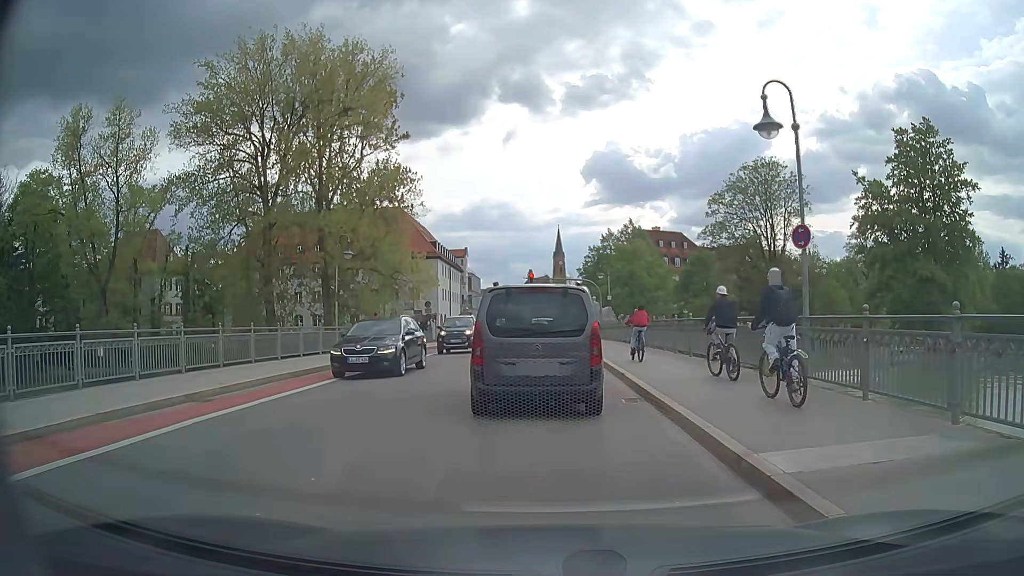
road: secondary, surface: asphalt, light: Day
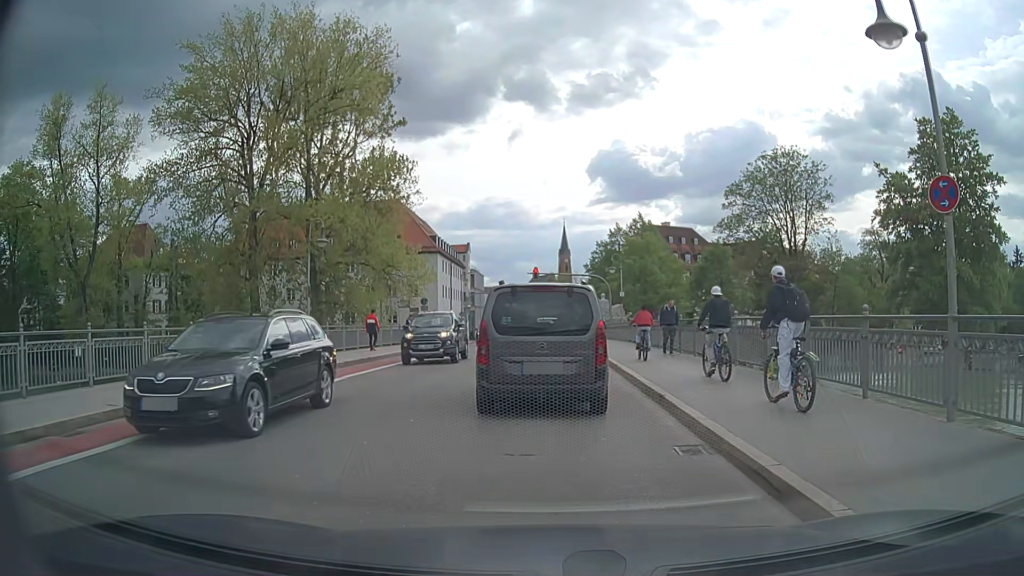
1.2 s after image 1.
(0.0, +4.3) m; 0°
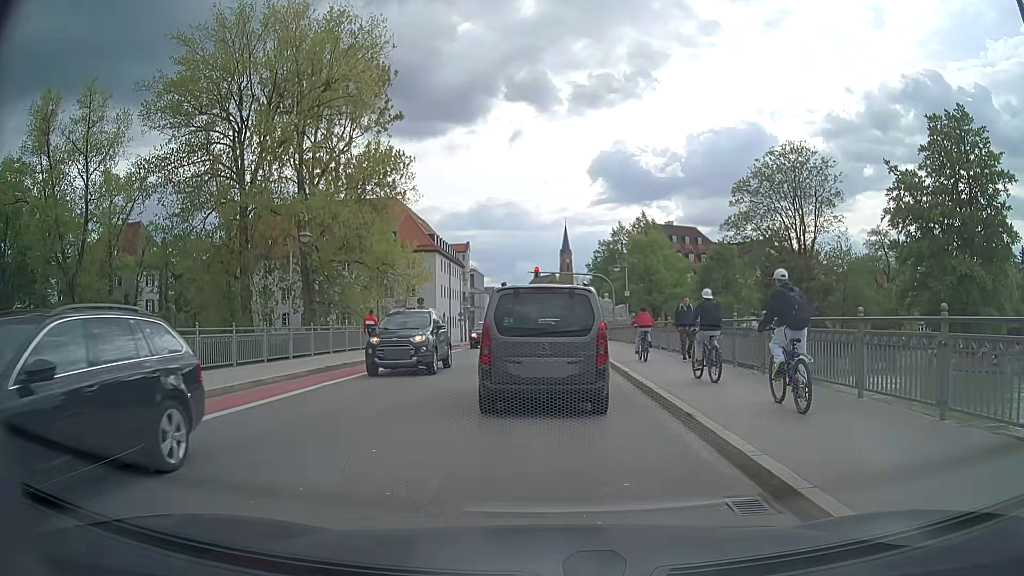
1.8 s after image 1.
(0.0, +2.0) m; 0°
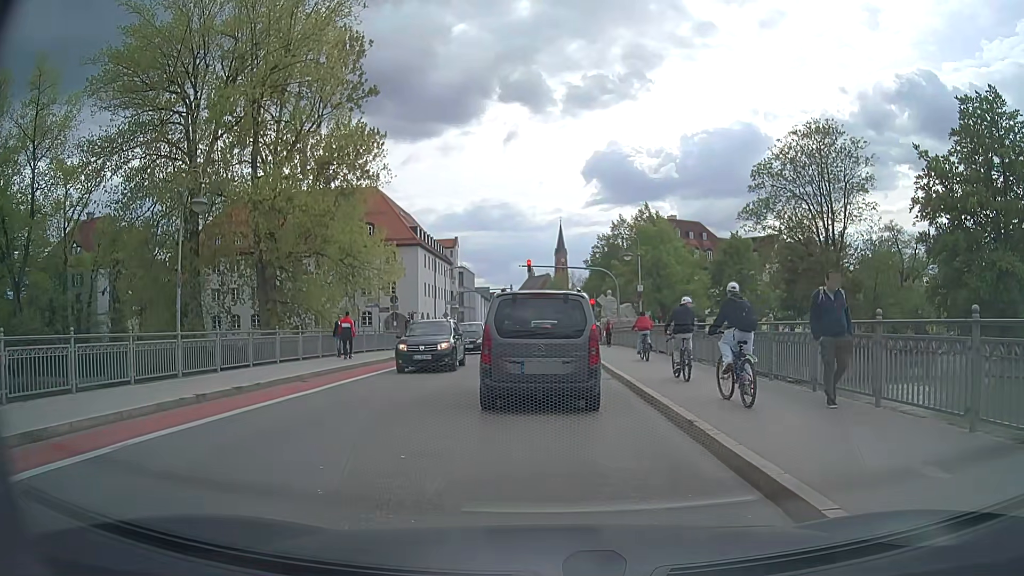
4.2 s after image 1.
(0.0, +7.4) m; 0°
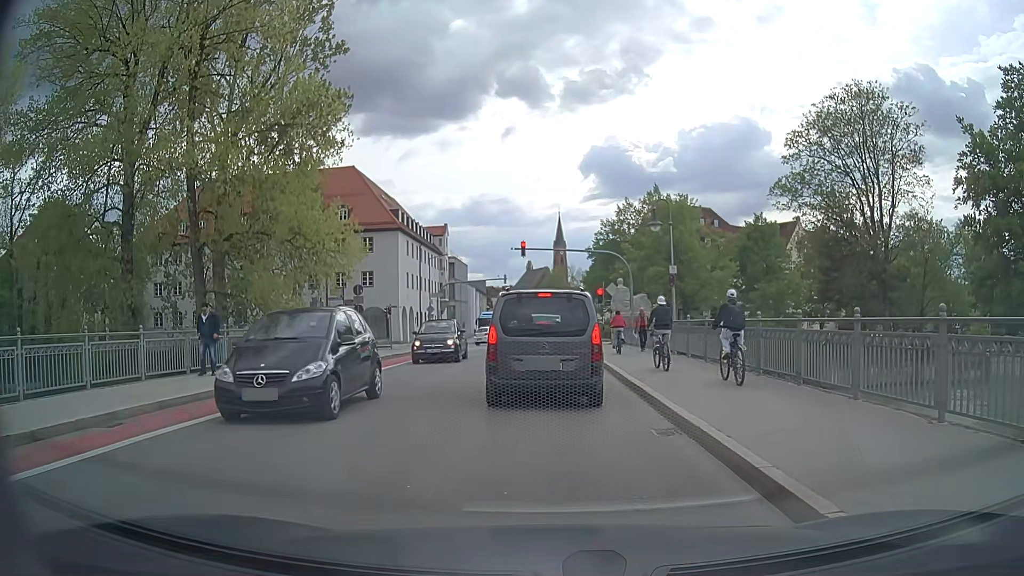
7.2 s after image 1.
(+0.1, +8.4) m; +1°
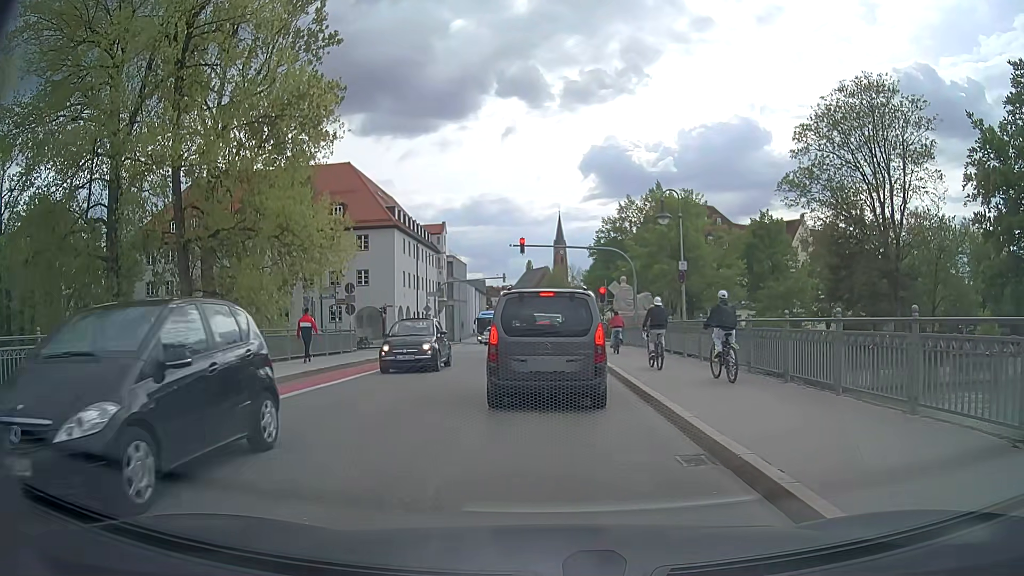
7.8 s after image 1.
(0.0, +1.6) m; 0°
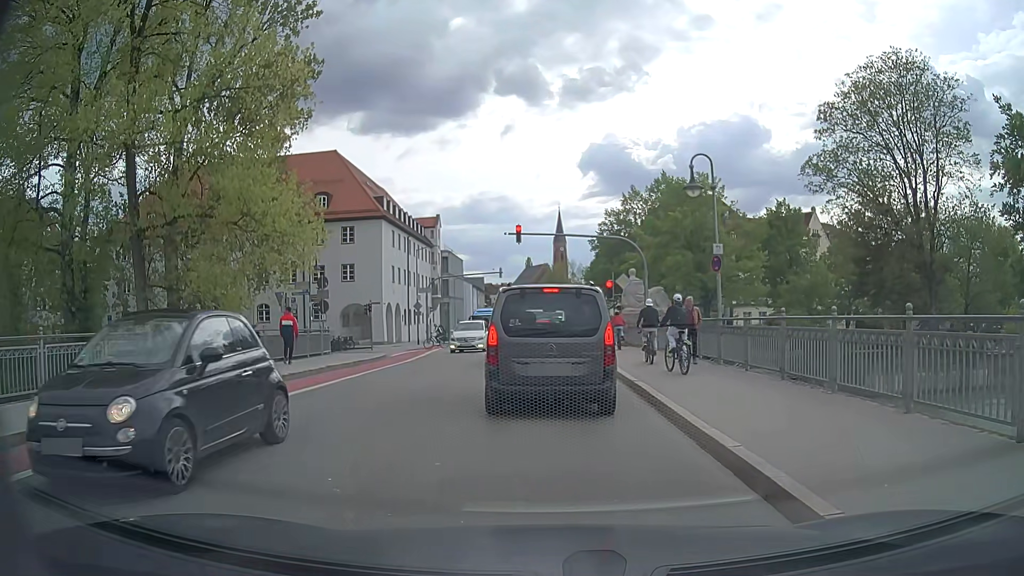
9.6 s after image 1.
(0.0, +4.3) m; -1°
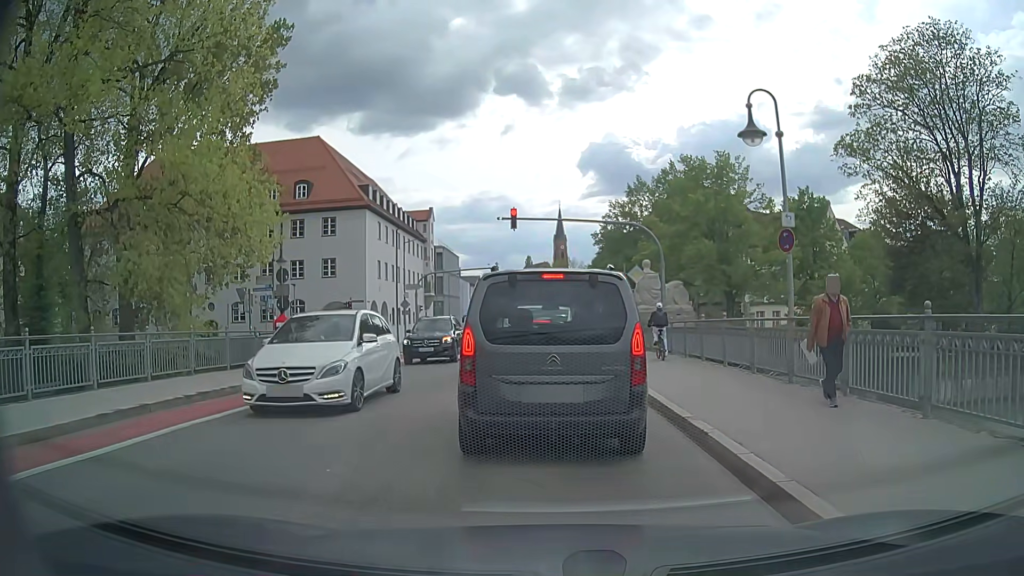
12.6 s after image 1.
(+0.1, +4.9) m; 0°
